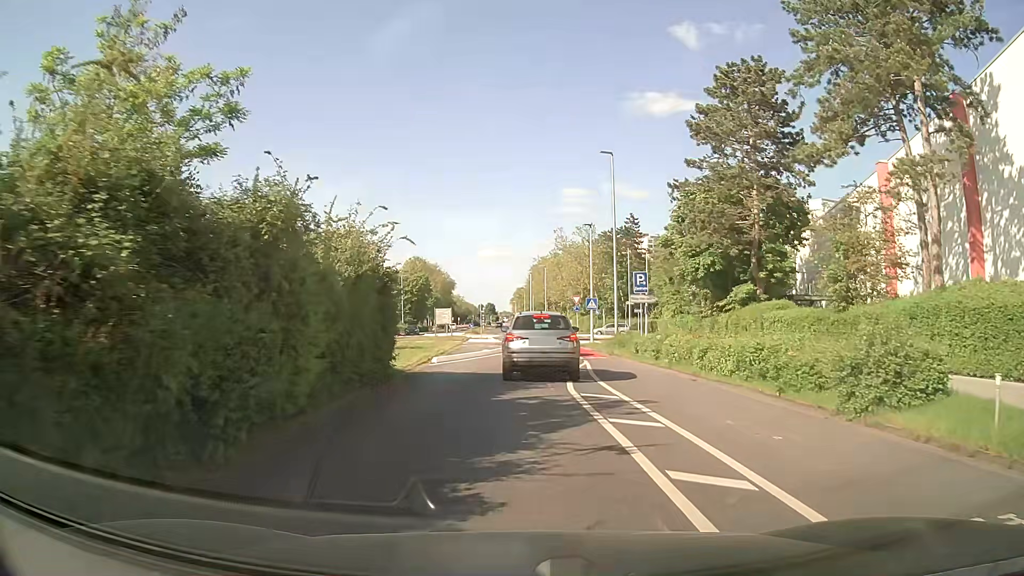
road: secondary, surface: asphalt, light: Day
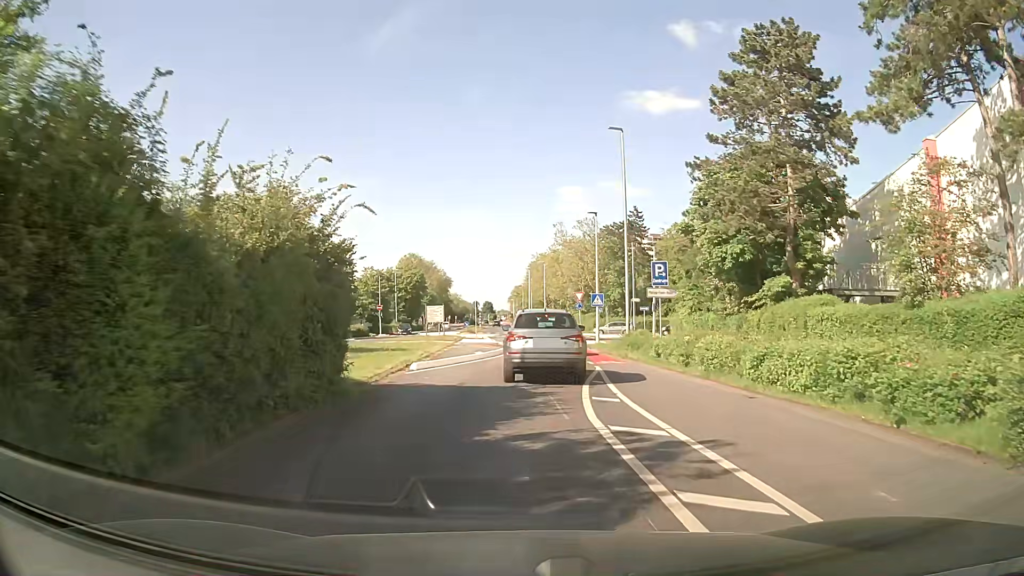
(0.0, +4.3) m; 0°
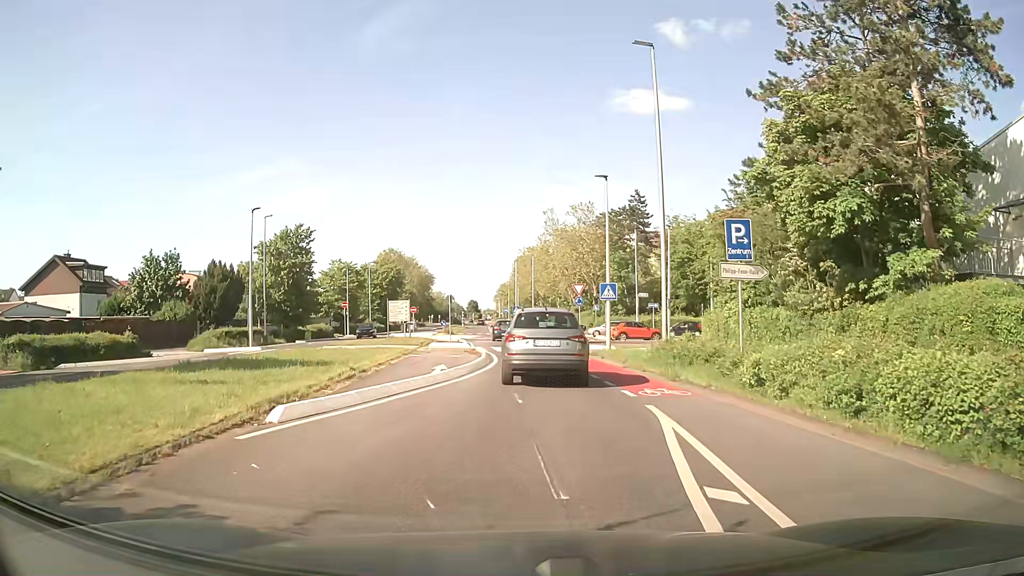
(+0.1, +10.0) m; +1°
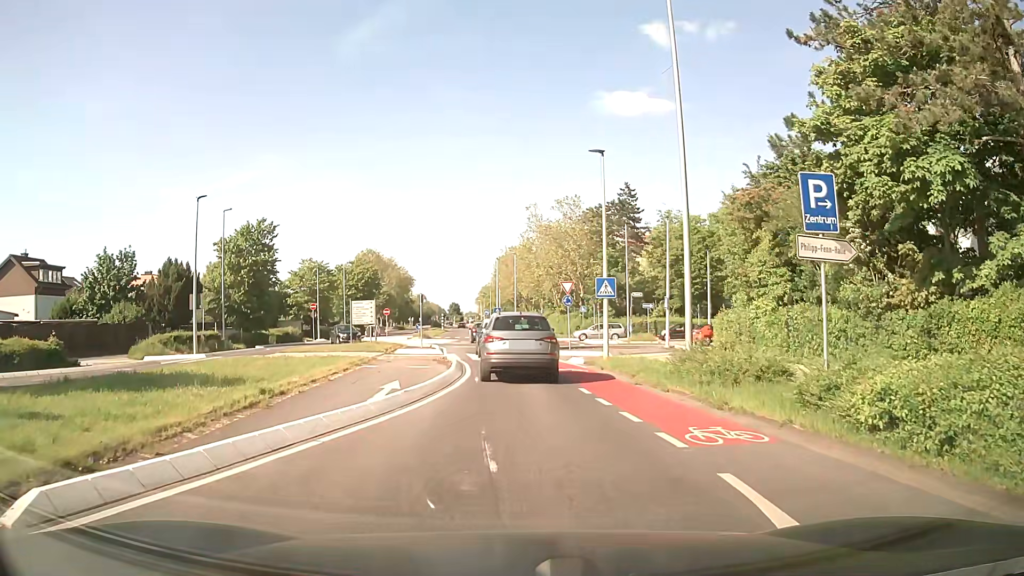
(0.0, +5.0) m; +2°
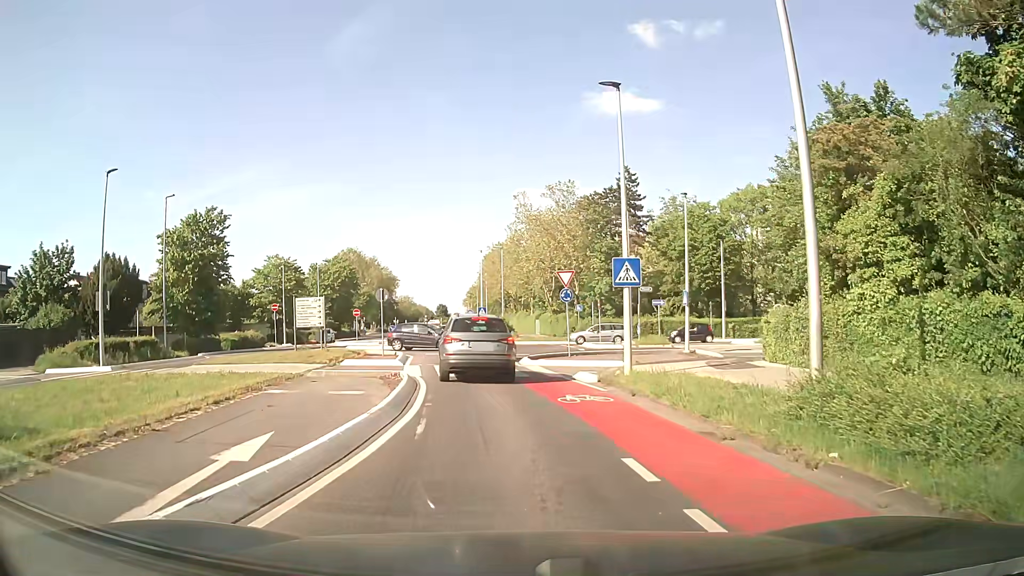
(+0.1, +7.7) m; +1°
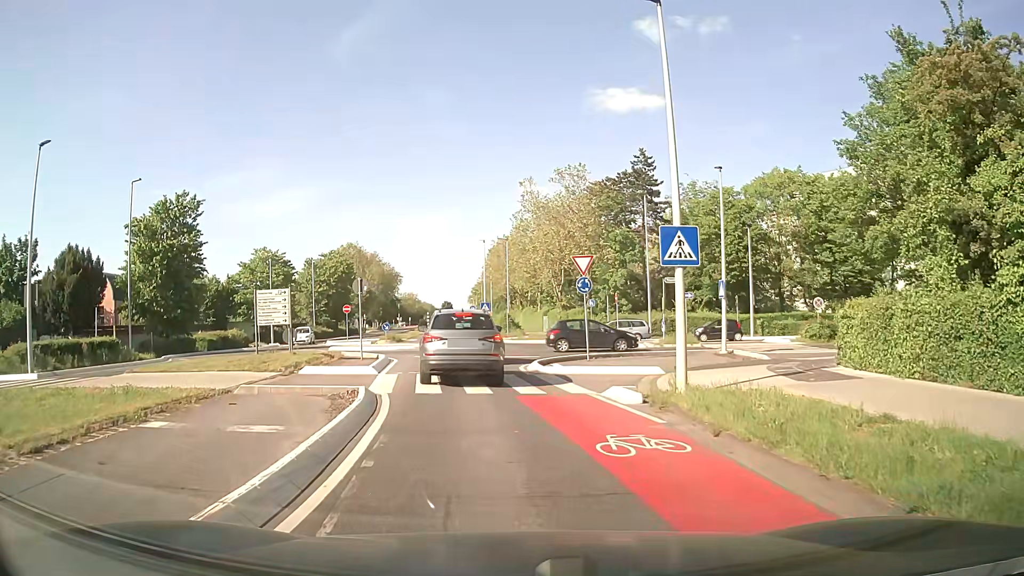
(0.0, +5.2) m; 0°
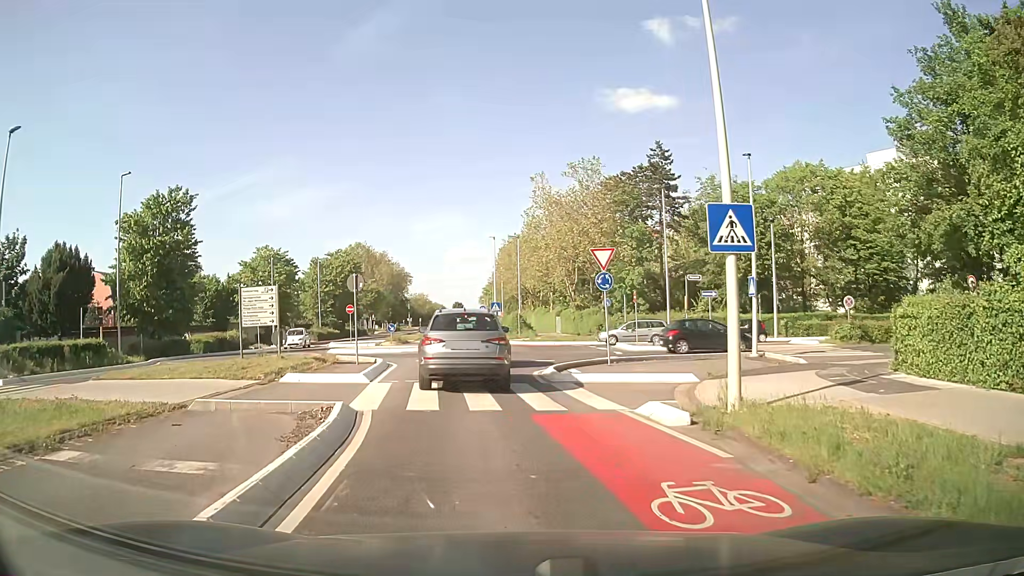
(-0.1, +2.4) m; -2°
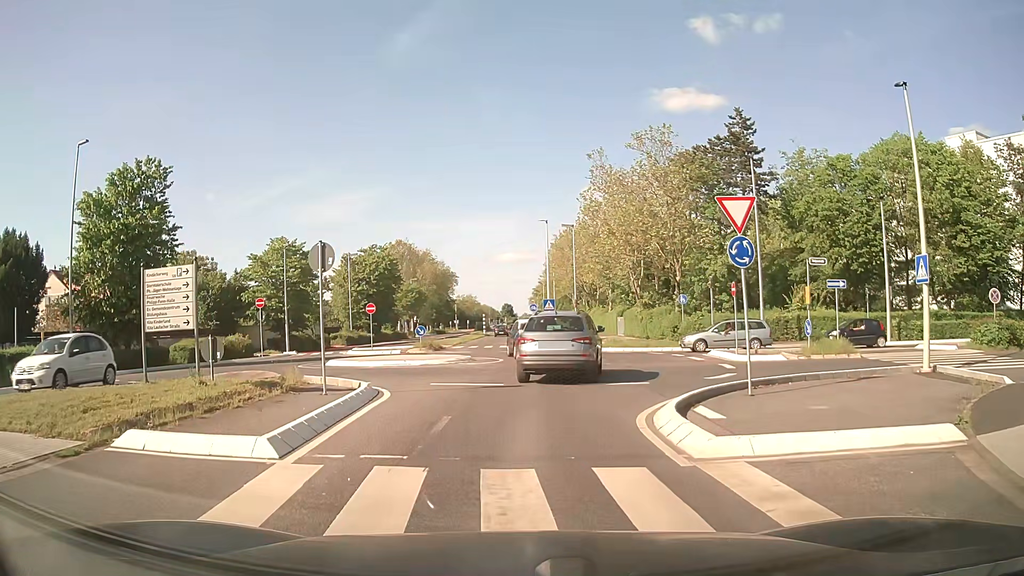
(-0.4, +8.9) m; -5°
(0, +10) (+4, +19) (+13, +21) (+23, +21) (+33, +20) (+43, +19) (+53, +18) (+63, +18) (+73, +17) (+83, +16) m
